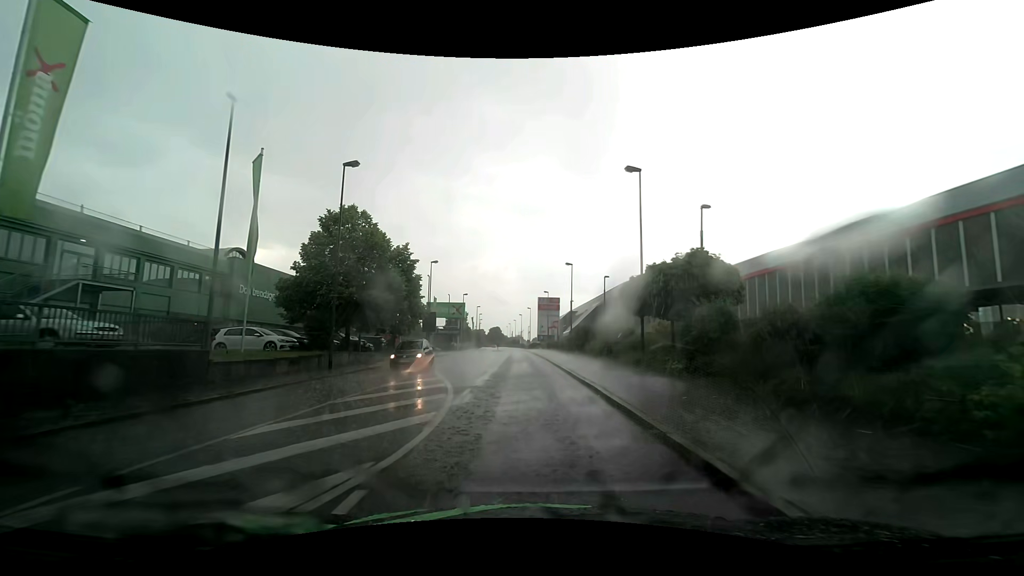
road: tertiary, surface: asphalt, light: Day
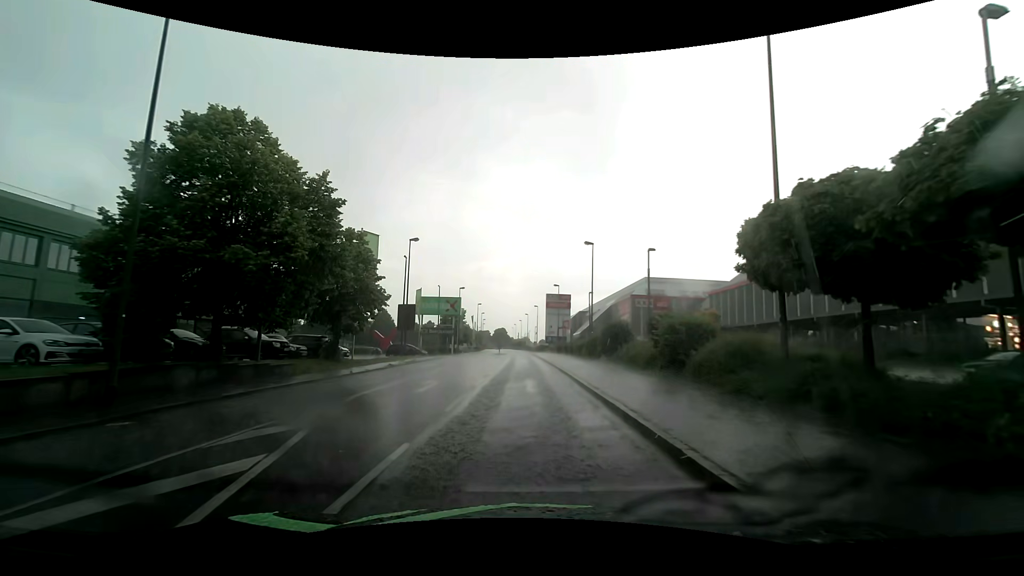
(-0.1, +12.8) m; -1°
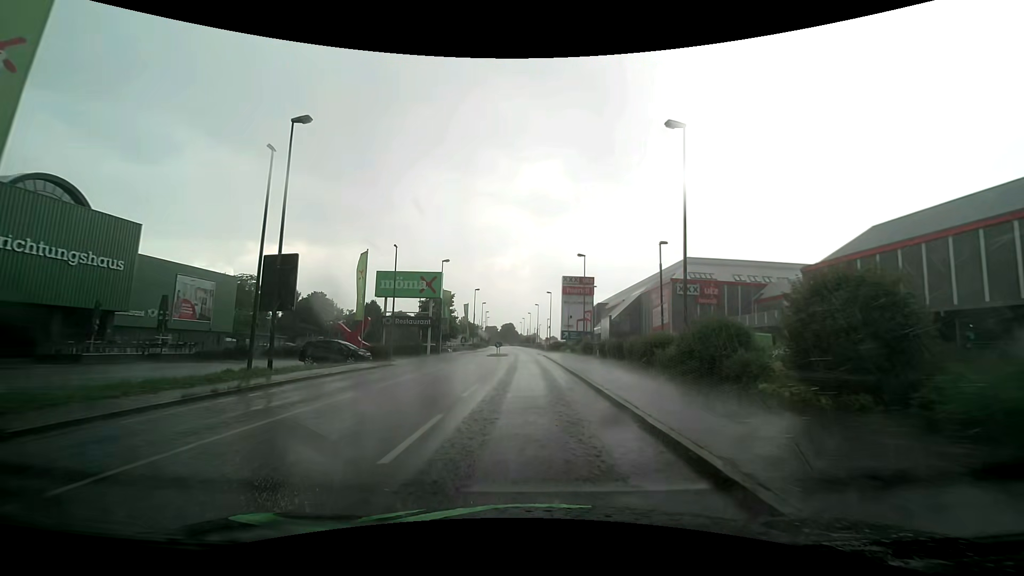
(-0.1, +22.9) m; 0°
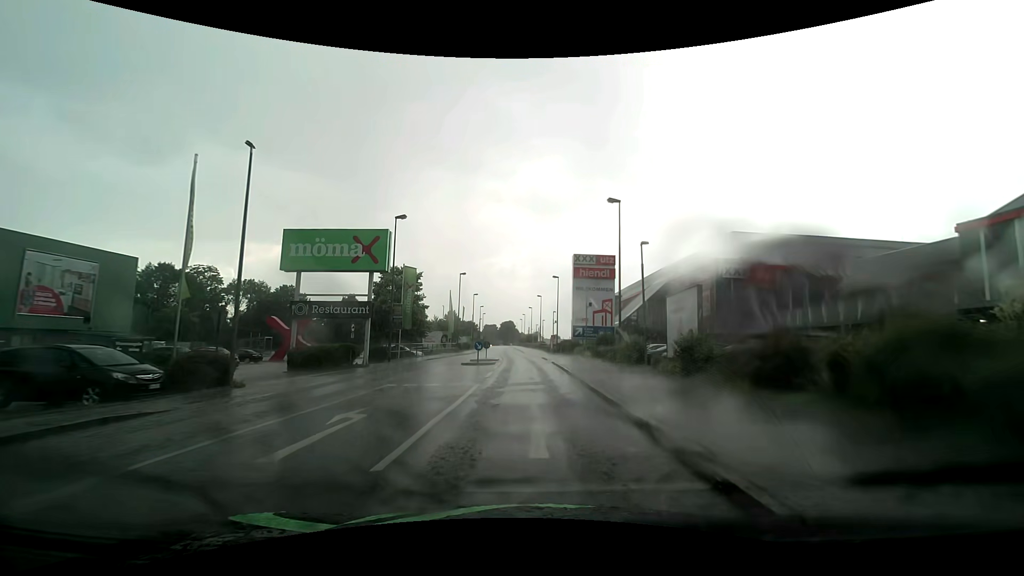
(-0.1, +19.1) m; -1°
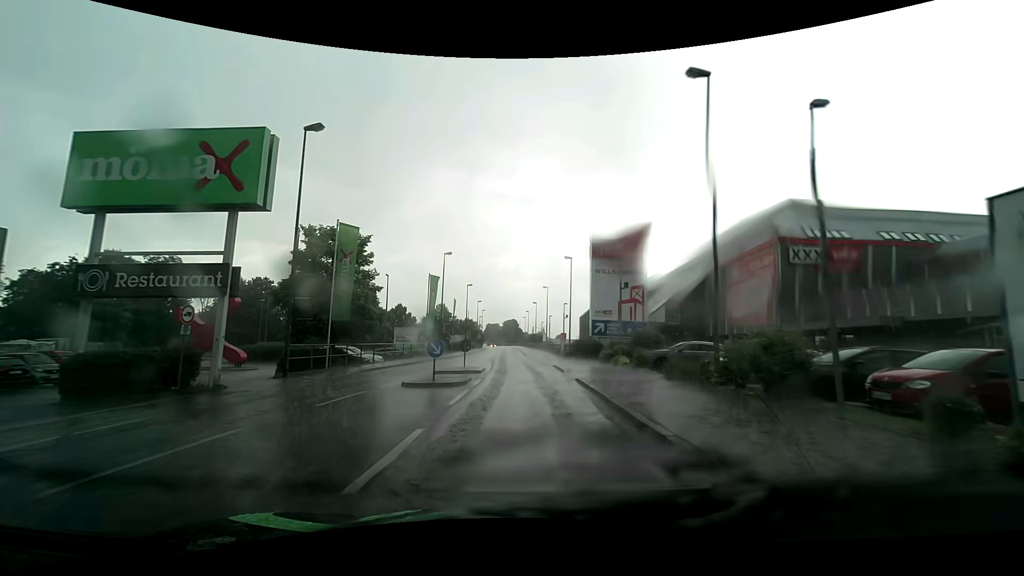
(+0.1, +14.8) m; 0°
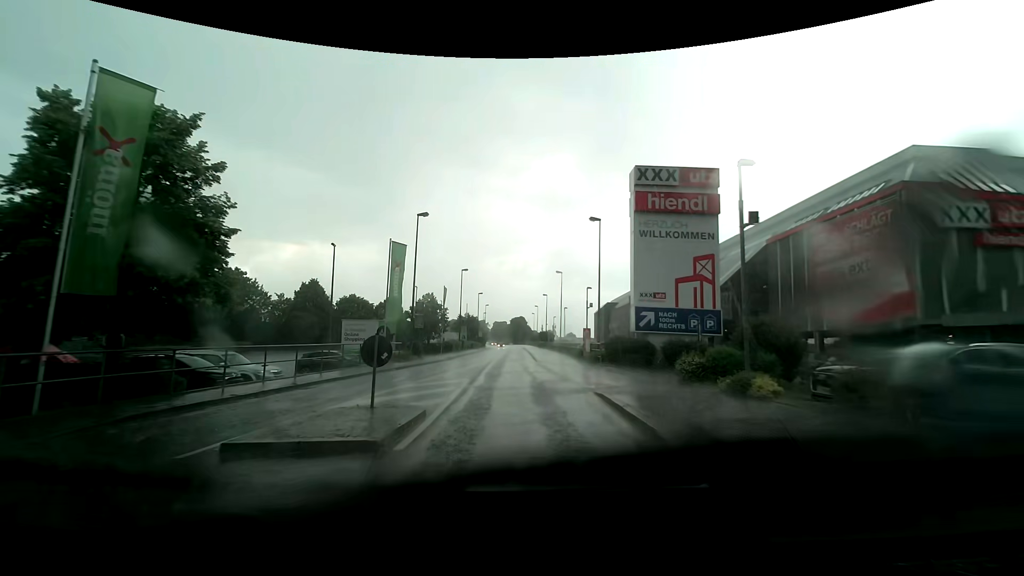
(-0.2, +15.4) m; -2°
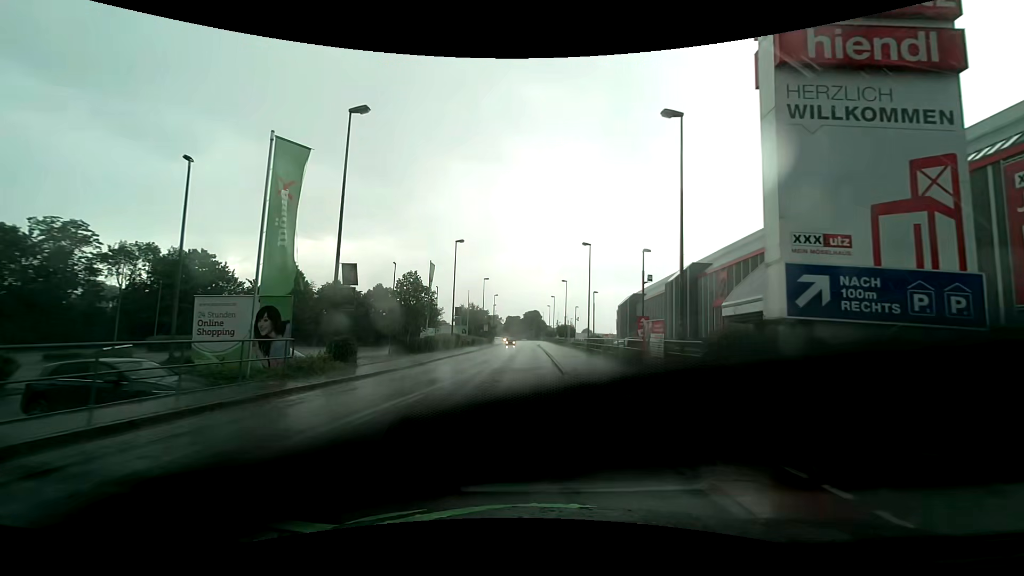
(-0.1, +15.9) m; -1°
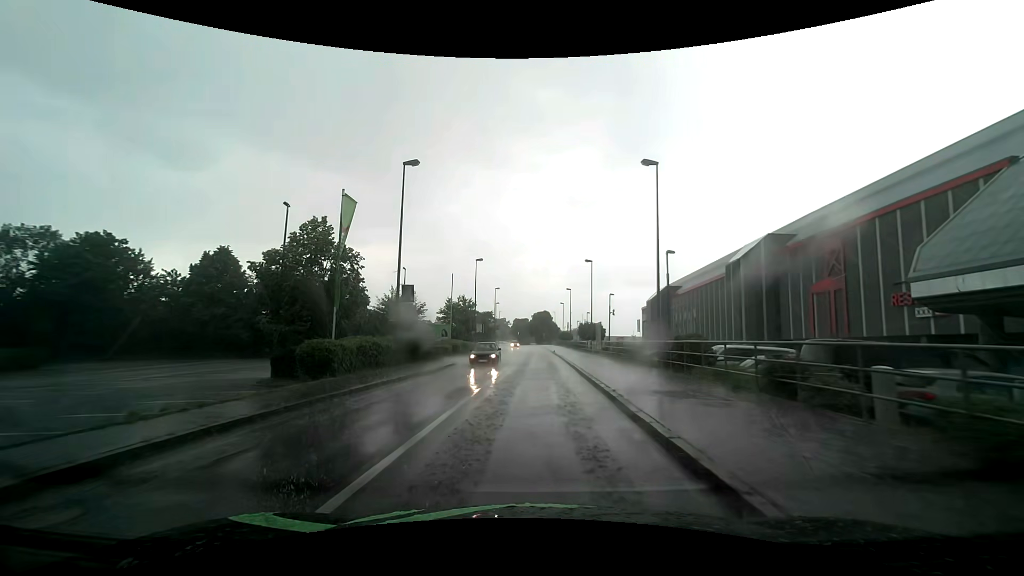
(-0.4, +21.9) m; -1°
(0, +10) (0, +20) (0, +30) (0, +40) (0, +50) (0, +60) (0, +70) (0, +80) (0, +90) (0, +100) m
